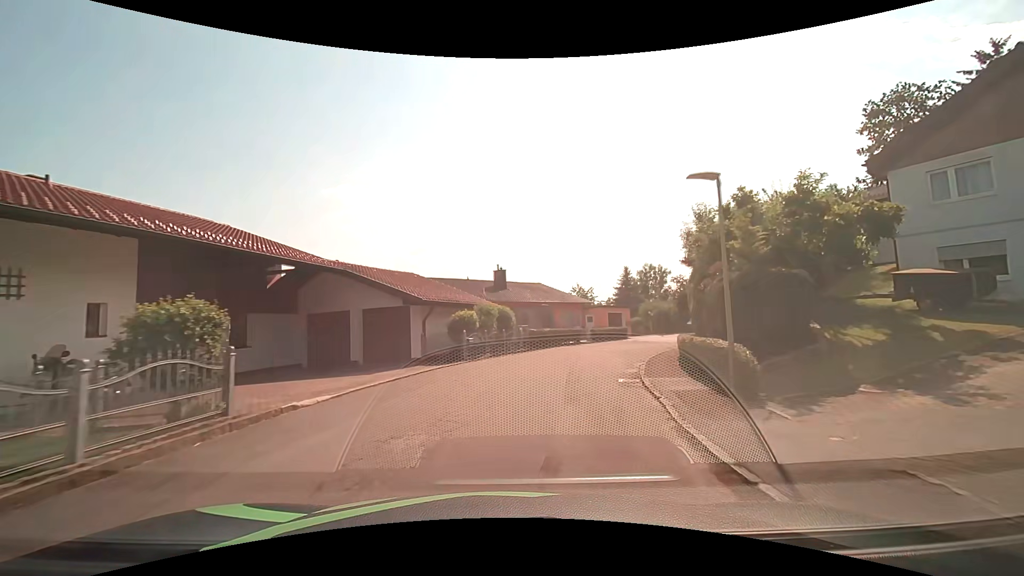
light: Day
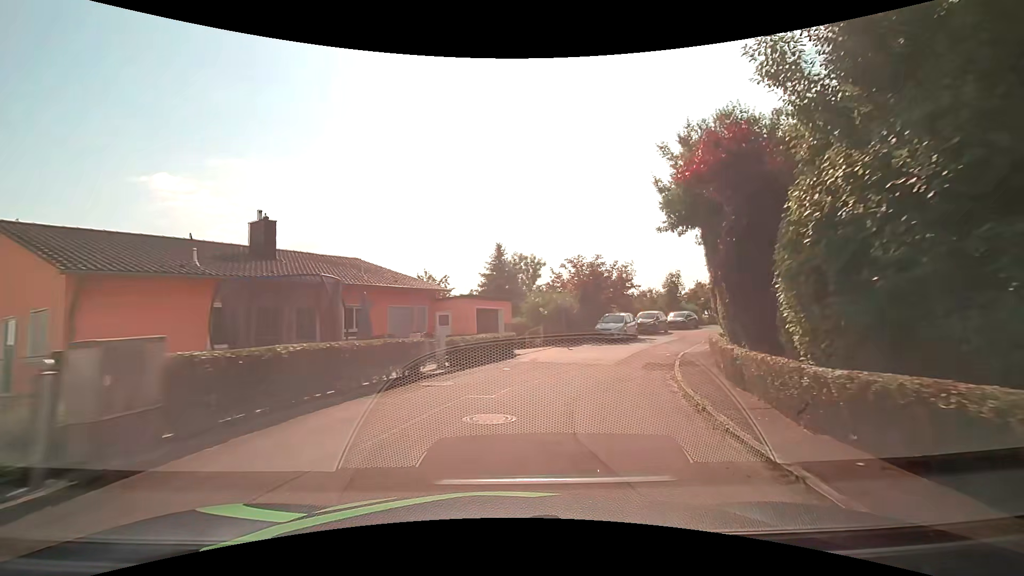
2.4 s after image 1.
(+2.3, +19.5) m; +17°
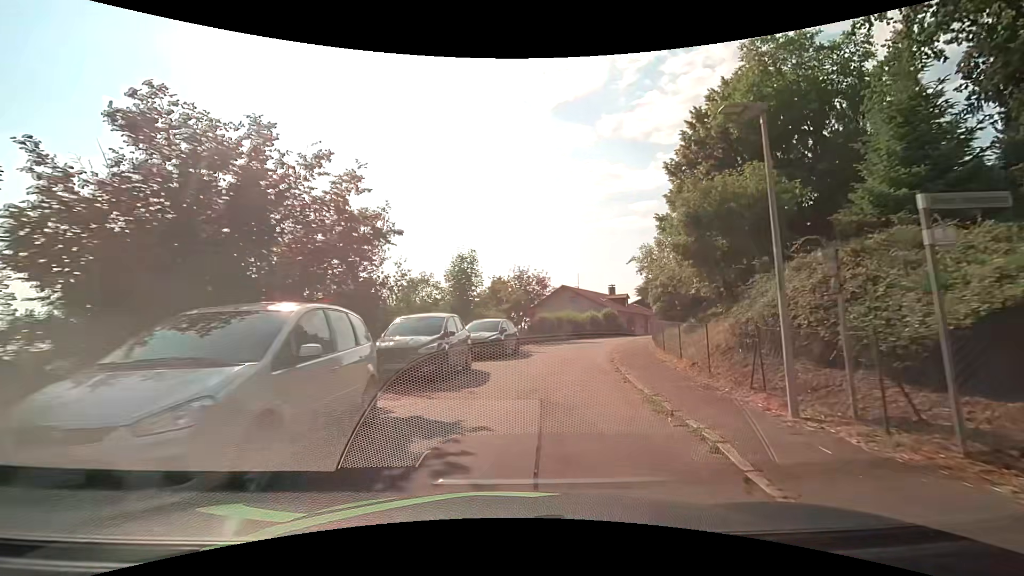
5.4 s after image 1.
(+5.9, +24.6) m; +26°
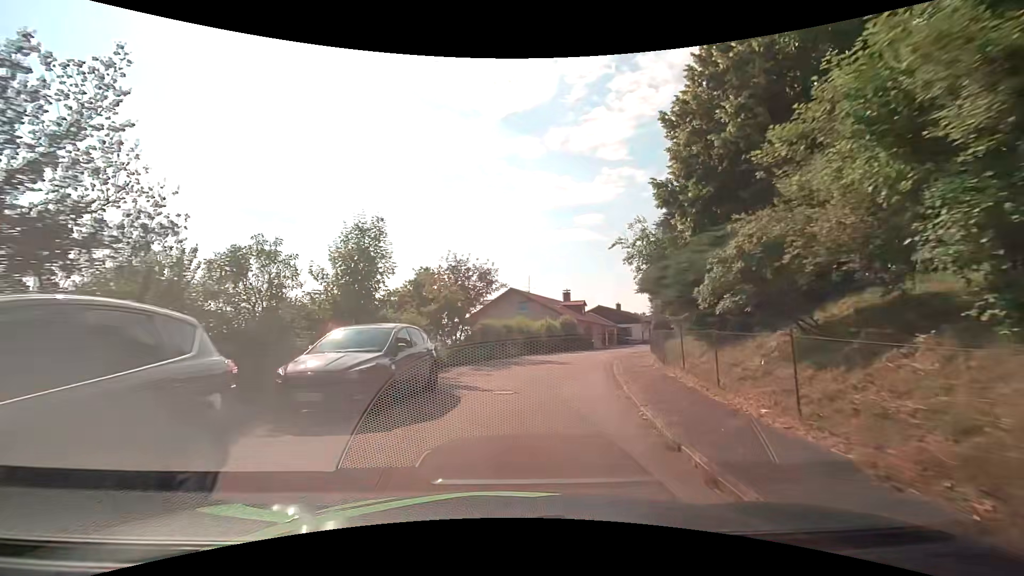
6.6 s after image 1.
(+0.6, +10.1) m; +7°
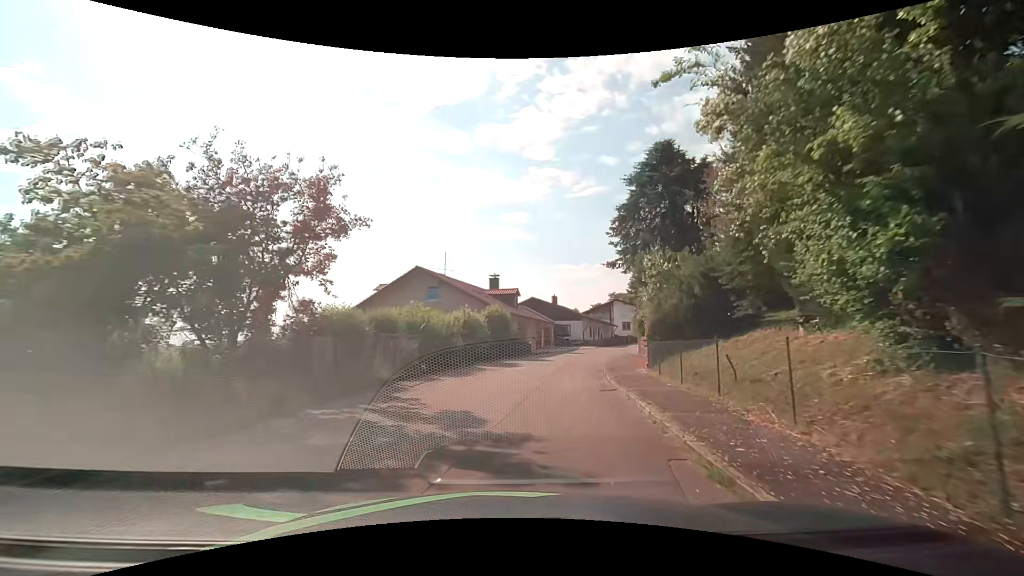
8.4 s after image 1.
(+1.0, +14.9) m; +8°
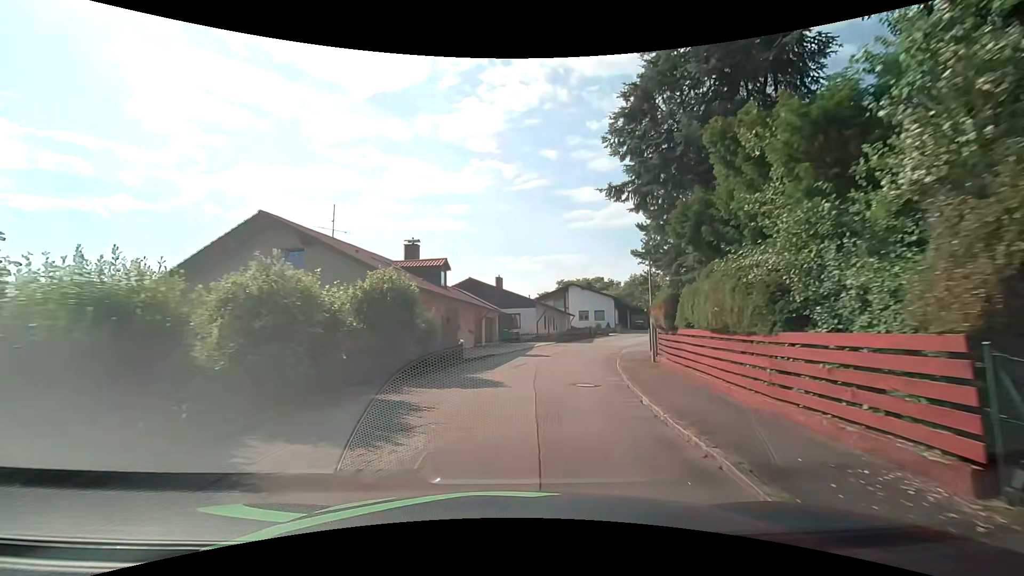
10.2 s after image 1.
(+0.9, +15.0) m; +7°
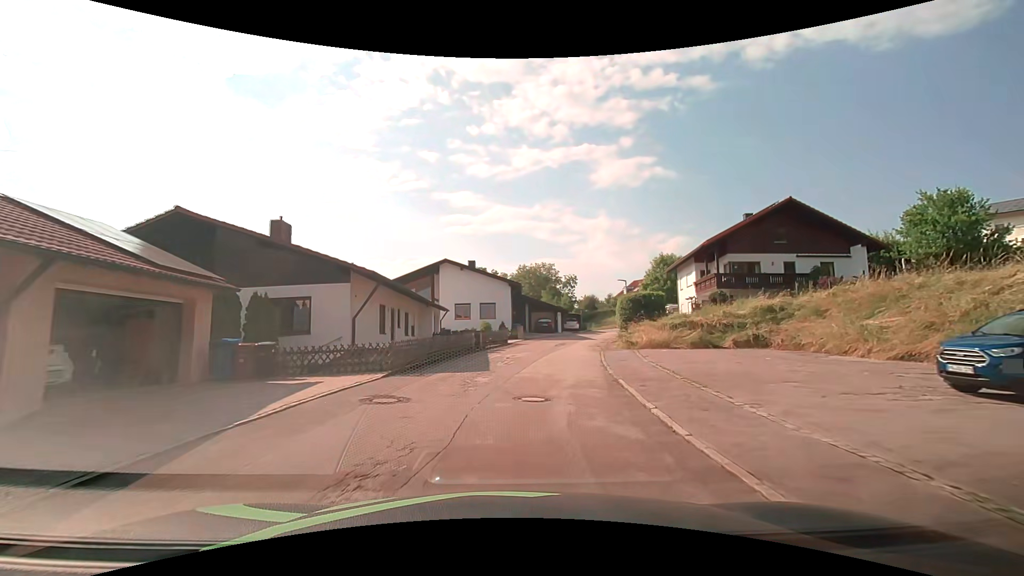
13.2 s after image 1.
(+3.3, +26.4) m; +15°
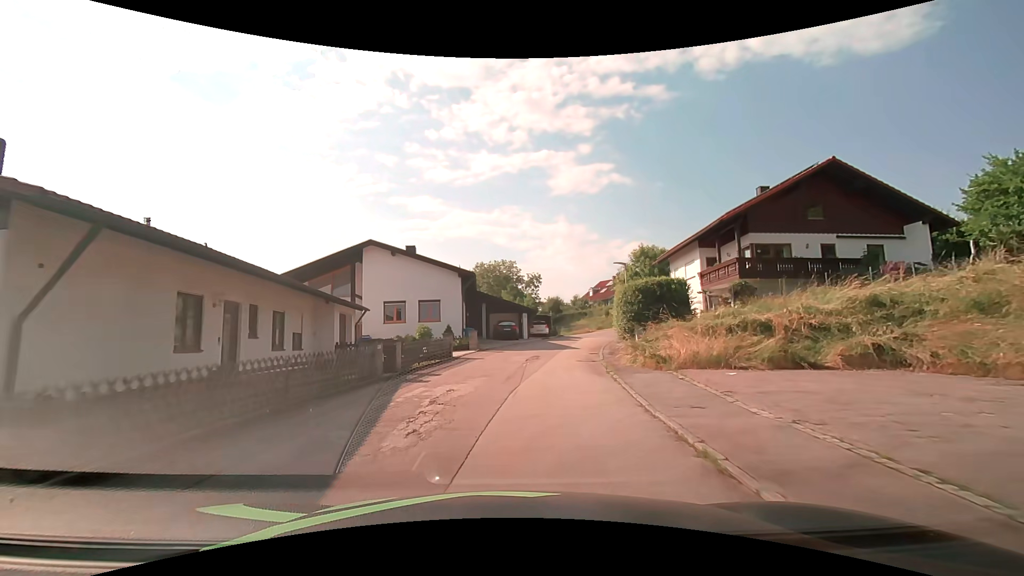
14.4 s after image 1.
(+0.4, +11.2) m; +4°
(0, +10) (+1, +20) (+3, +30) (+5, +40) (+8, +49) (+13, +58) (+19, +65) (+27, +71) (+36, +77) (+44, +83) m
